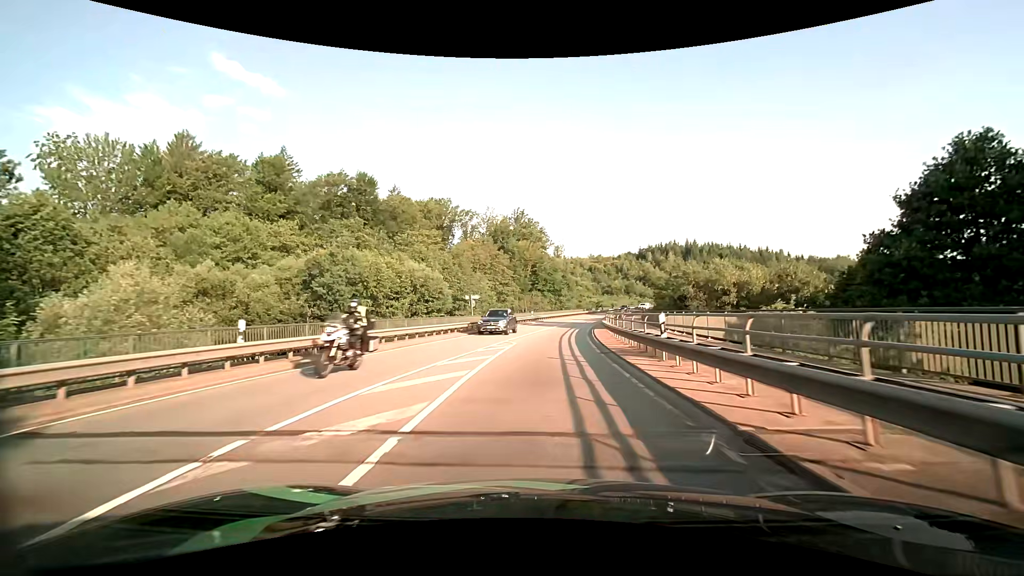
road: secondary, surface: asphalt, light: Day
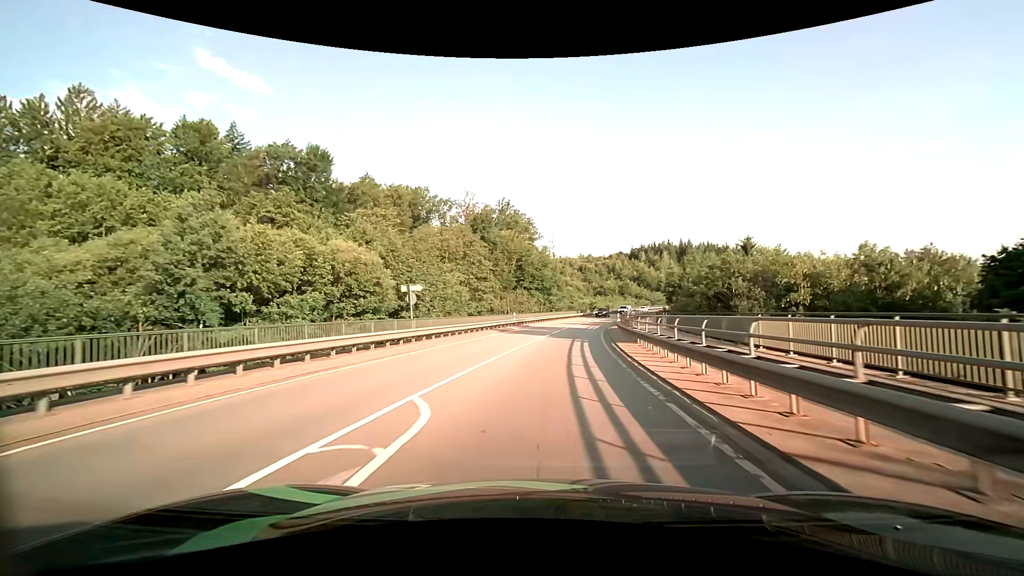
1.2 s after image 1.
(+0.1, +15.8) m; +1°
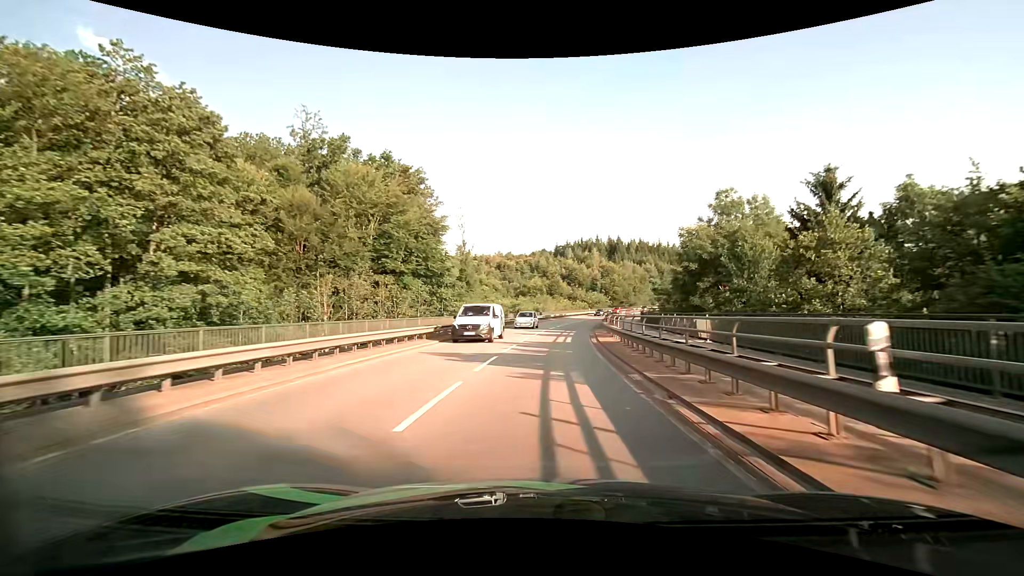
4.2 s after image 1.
(+3.3, +40.3) m; +9°
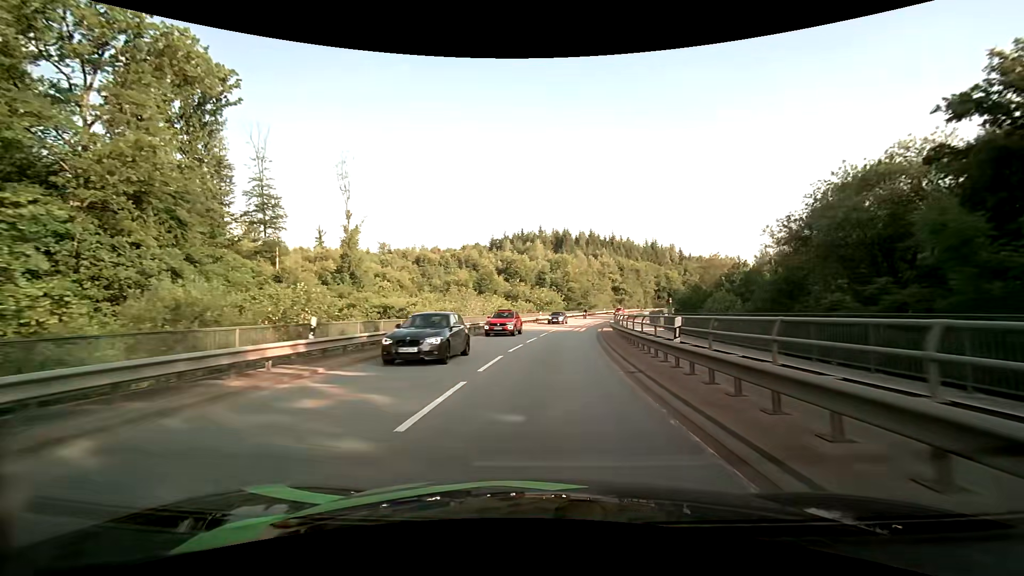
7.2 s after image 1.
(+2.5, +41.8) m; +7°
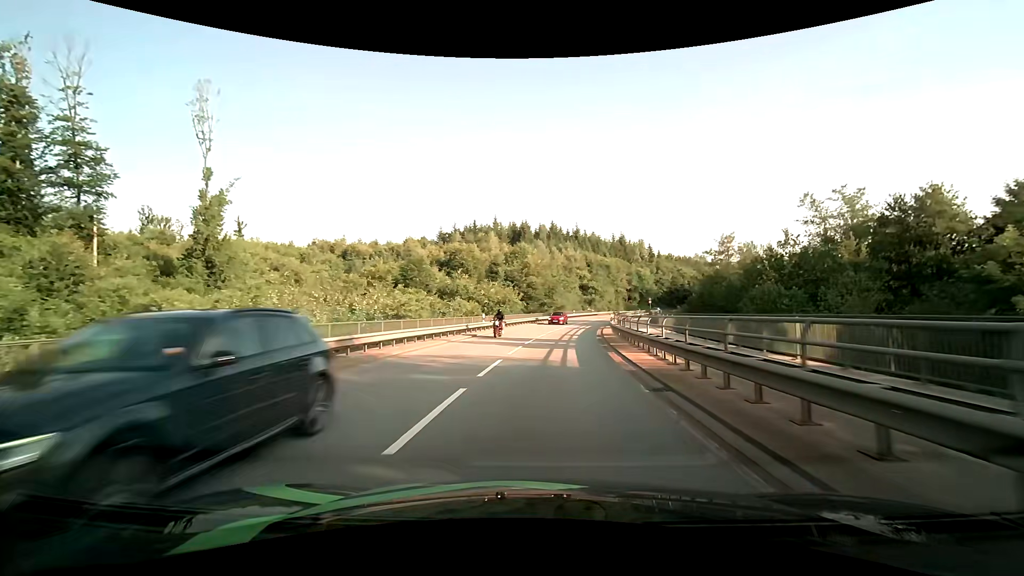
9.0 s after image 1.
(+1.0, +24.9) m; +5°
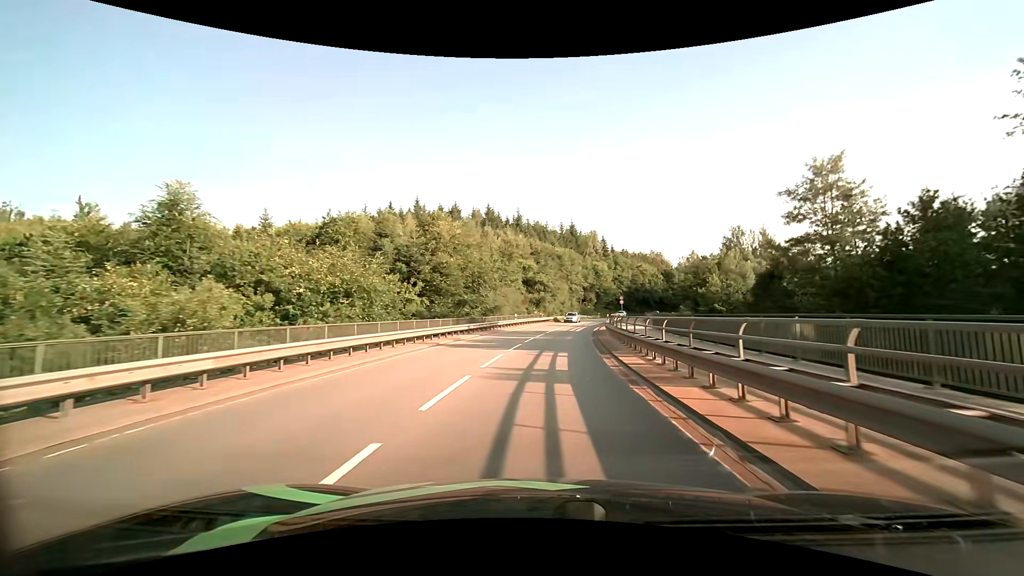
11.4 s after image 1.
(+2.0, +33.6) m; +7°
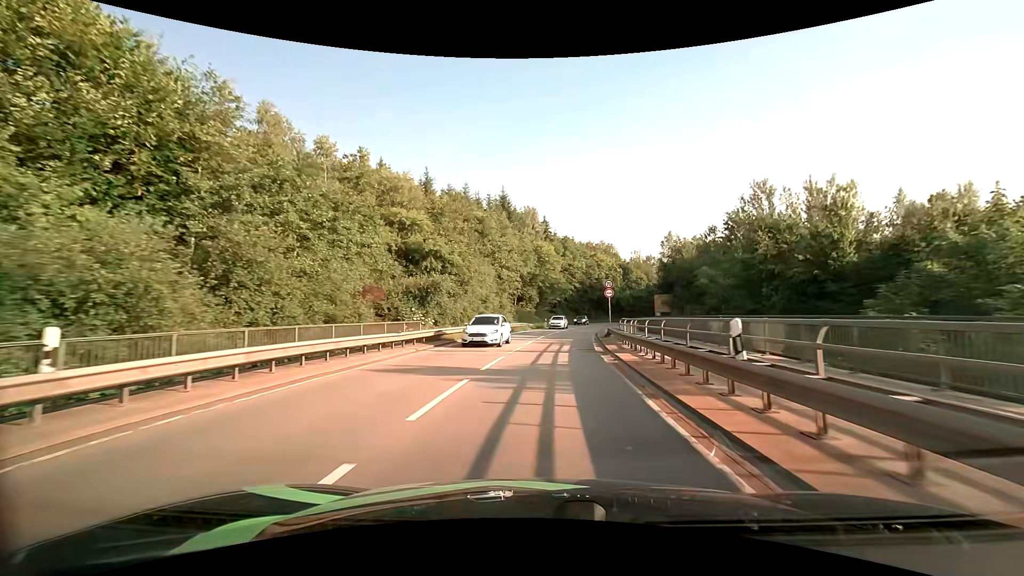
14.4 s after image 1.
(+2.9, +42.5) m; +8°
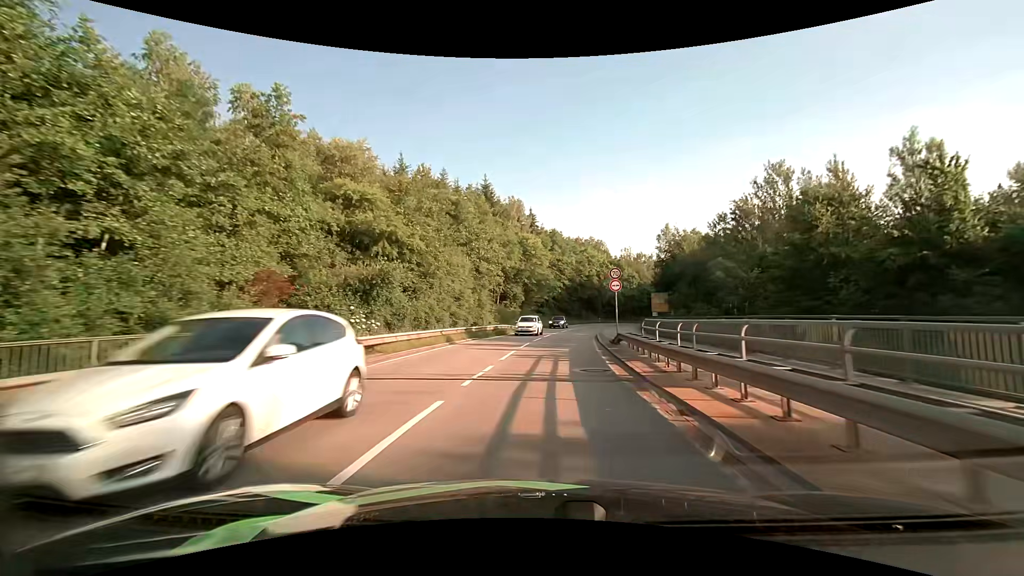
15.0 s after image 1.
(+0.1, +8.6) m; +1°
(0, +10) (+1, +20) (+1, +30) (+3, +40) (+4, +50) (+6, +60) (+8, +69) (+11, +79) (+13, +89) (+17, +98) m
